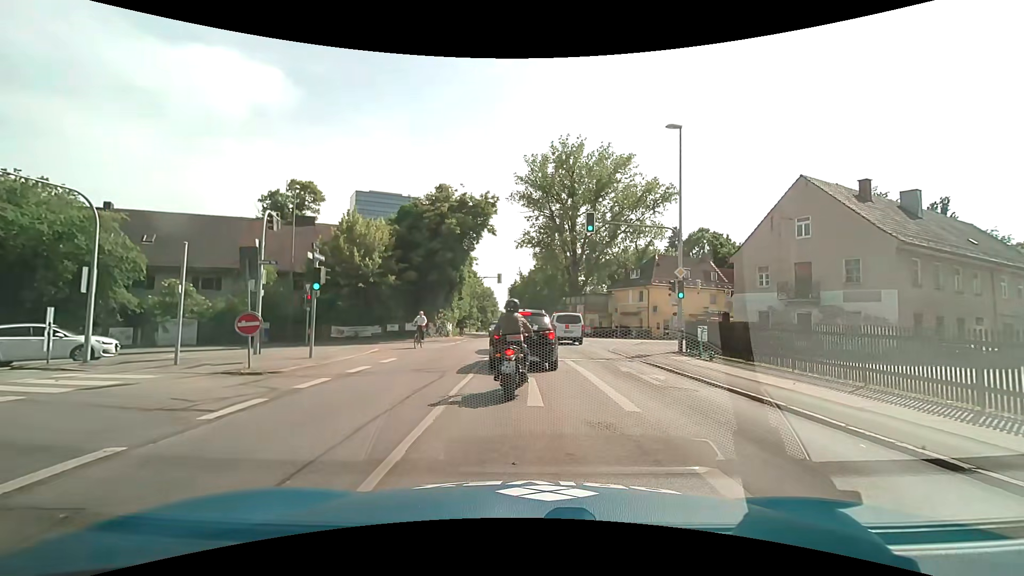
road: secondary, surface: asphalt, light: Day
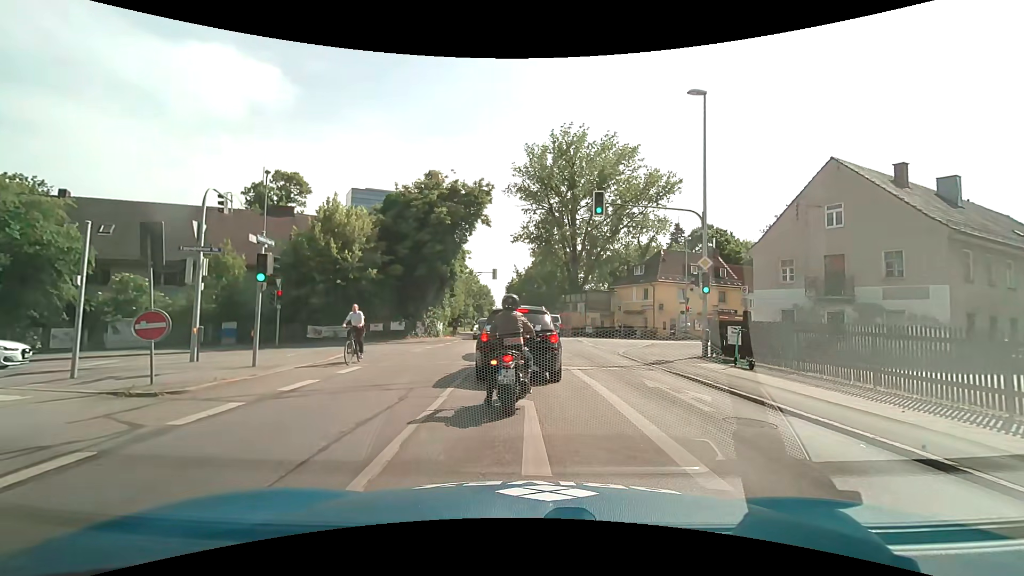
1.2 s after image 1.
(0.0, +3.4) m; 0°
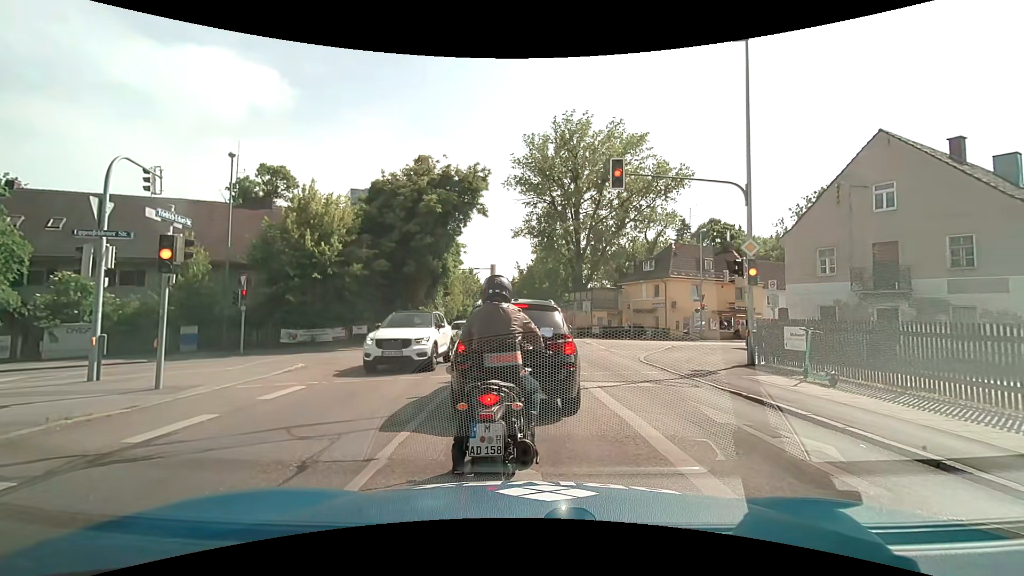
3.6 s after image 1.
(0.0, +3.5) m; -1°
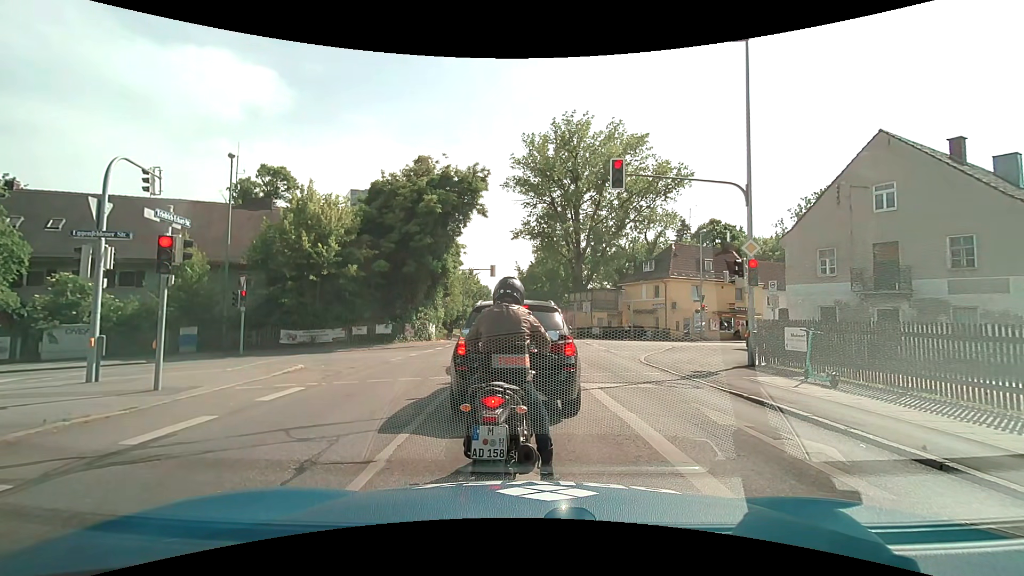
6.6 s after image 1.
(0.0, +0.1) m; 0°
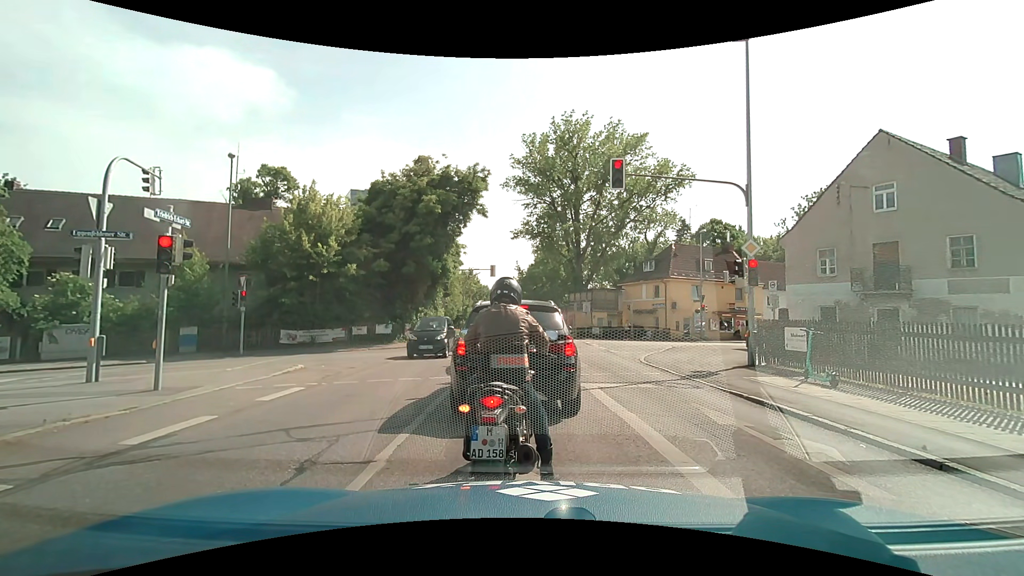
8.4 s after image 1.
(0.0, 0.0) m; 0°
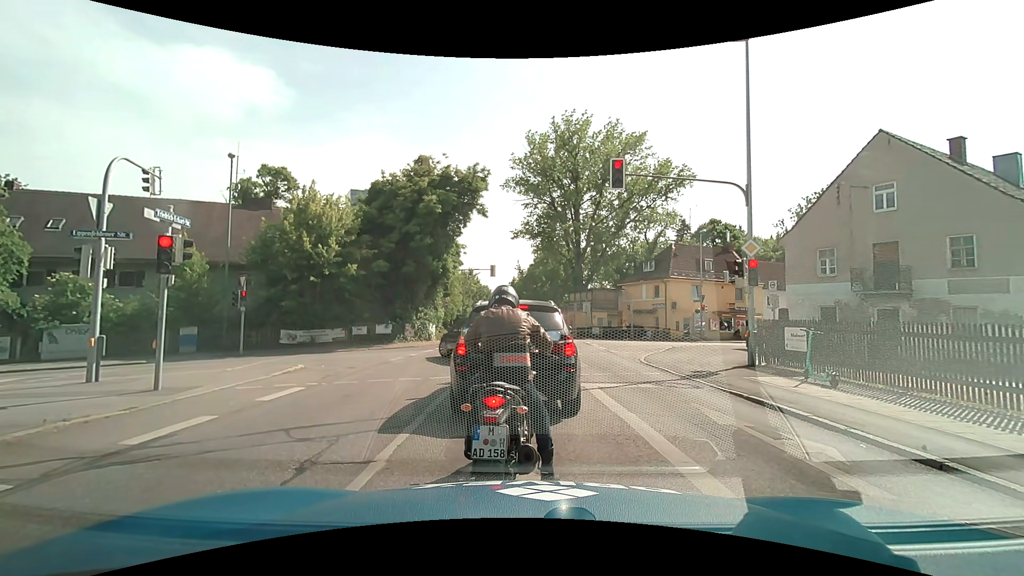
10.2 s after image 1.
(0.0, 0.0) m; 0°
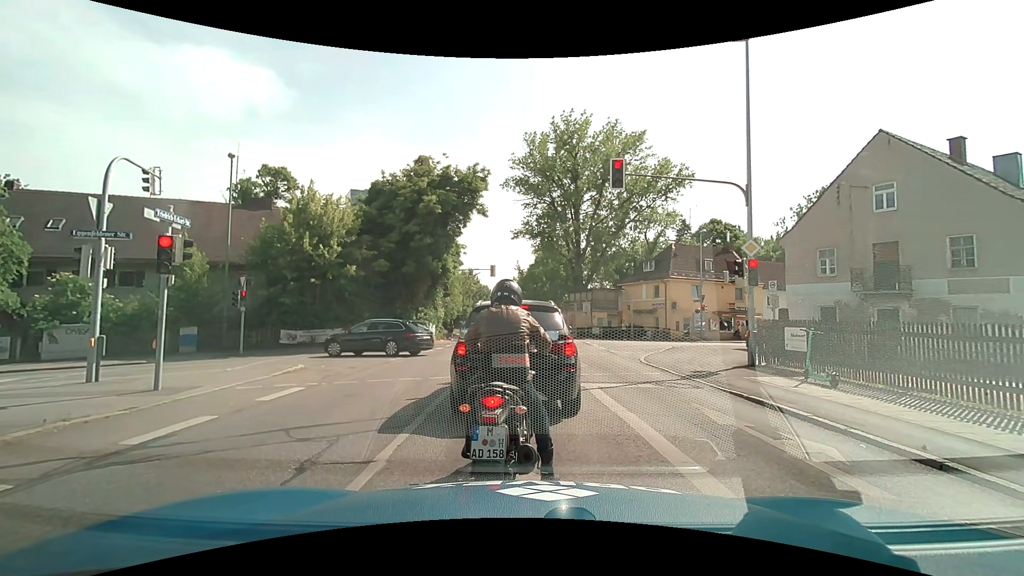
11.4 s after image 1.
(0.0, 0.0) m; 0°
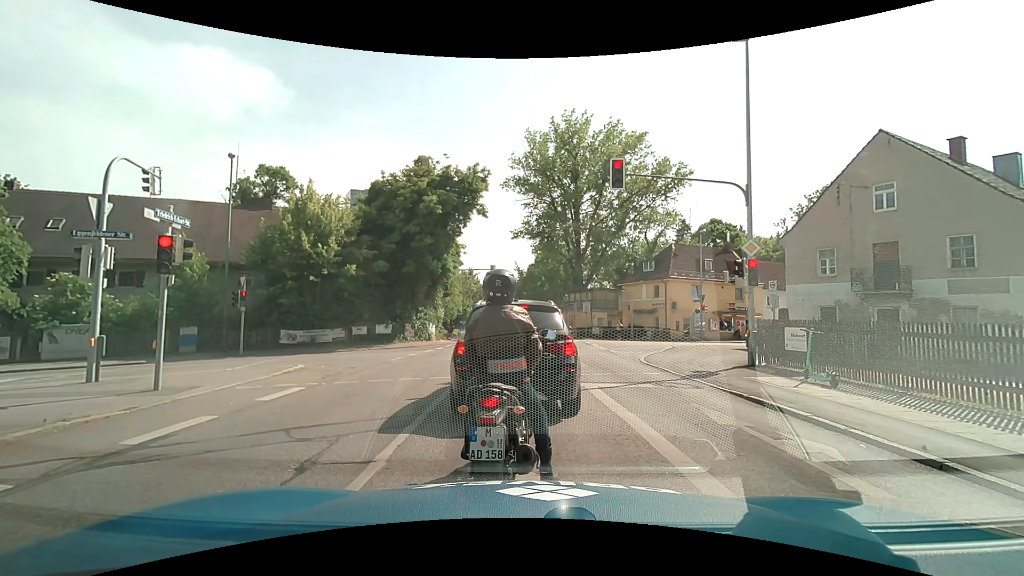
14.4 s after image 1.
(0.0, 0.0) m; 0°
